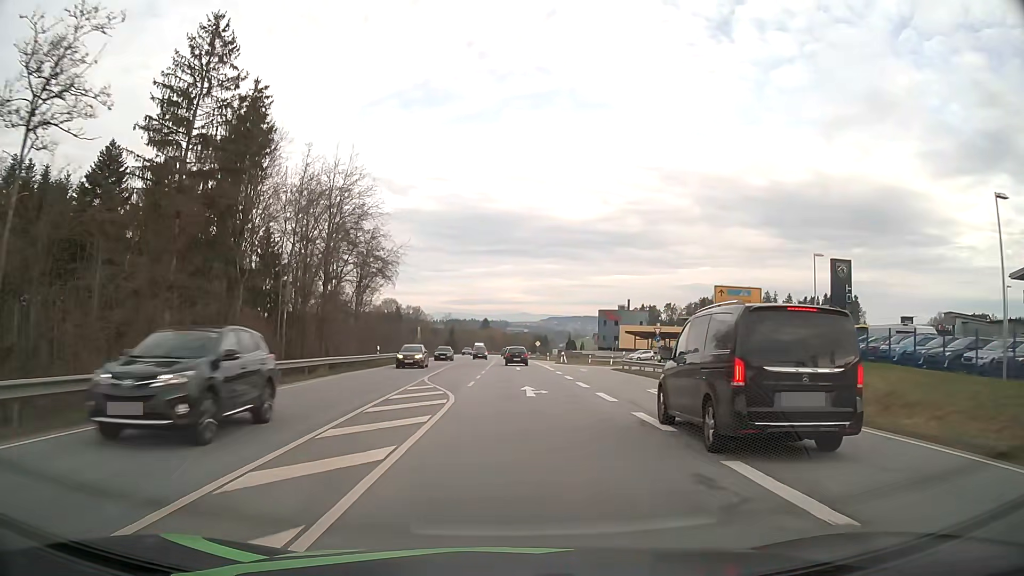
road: primary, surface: asphalt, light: Day
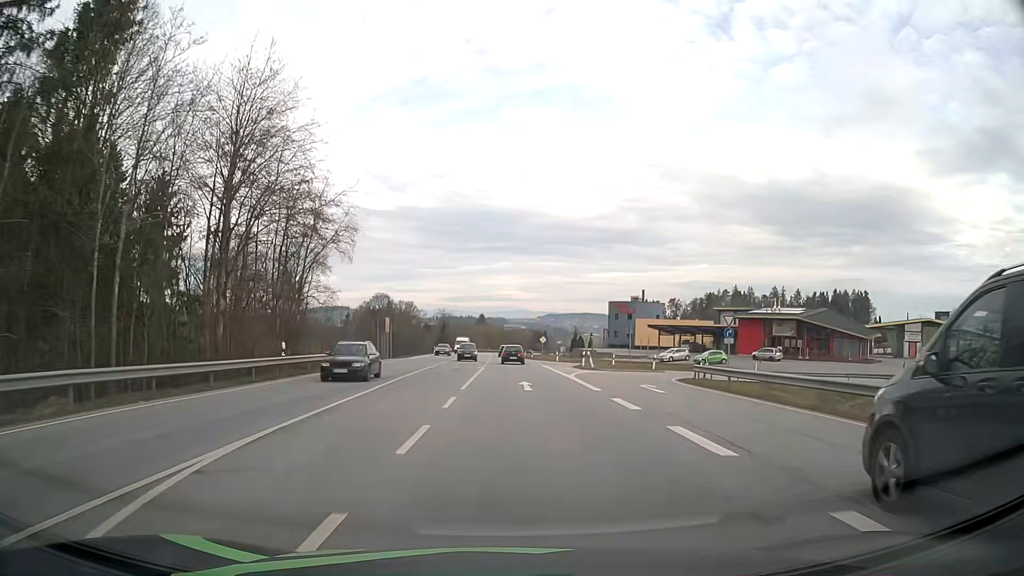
(0.0, +21.0) m; 0°
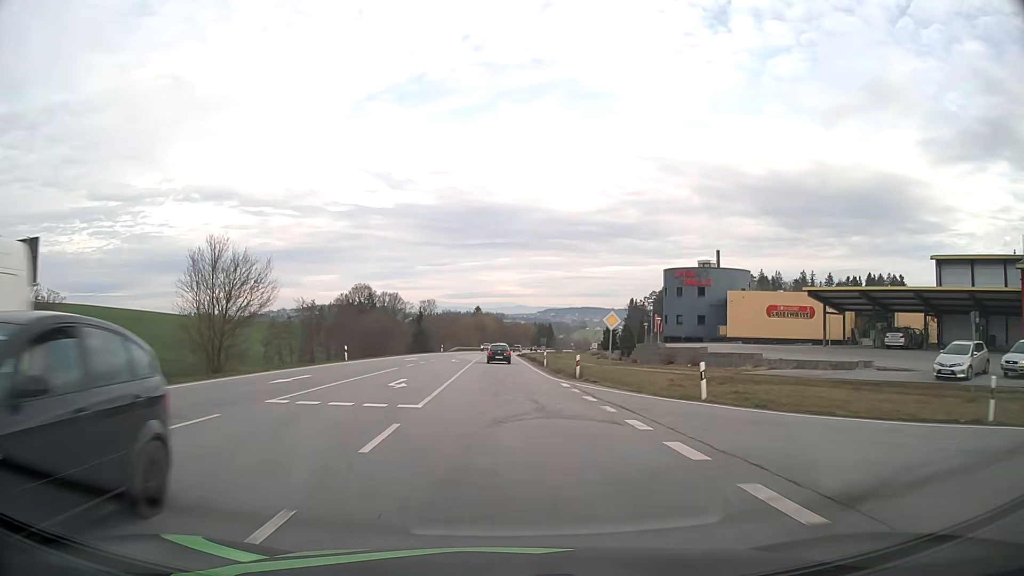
(+0.3, +54.0) m; 0°
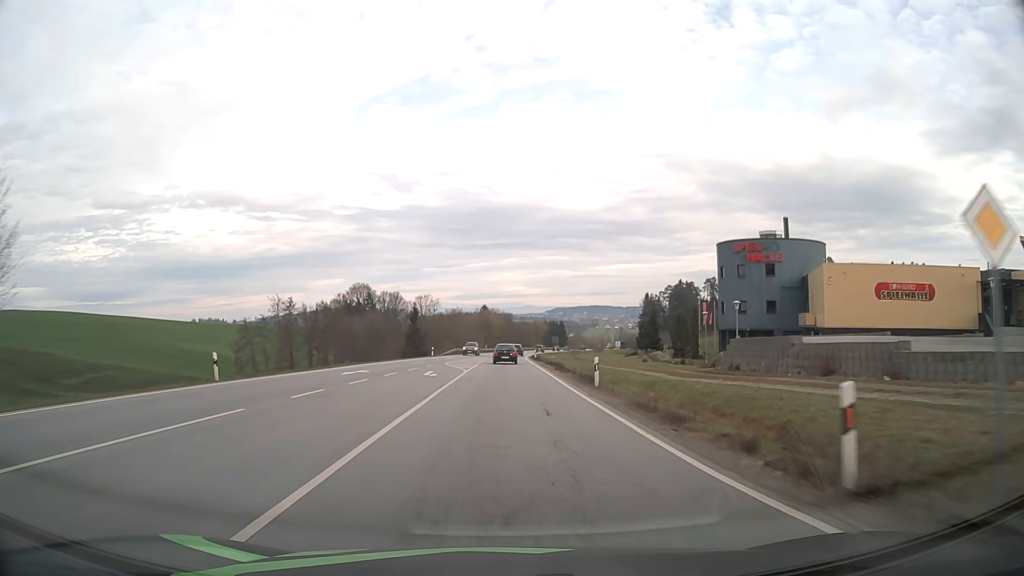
(-0.1, +22.0) m; -1°
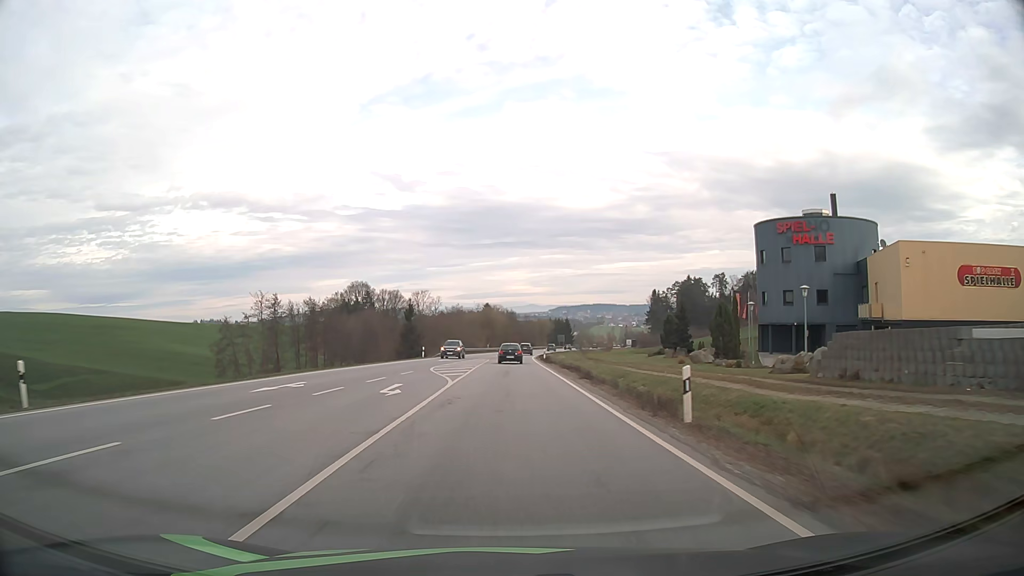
(-0.1, +11.1) m; 0°
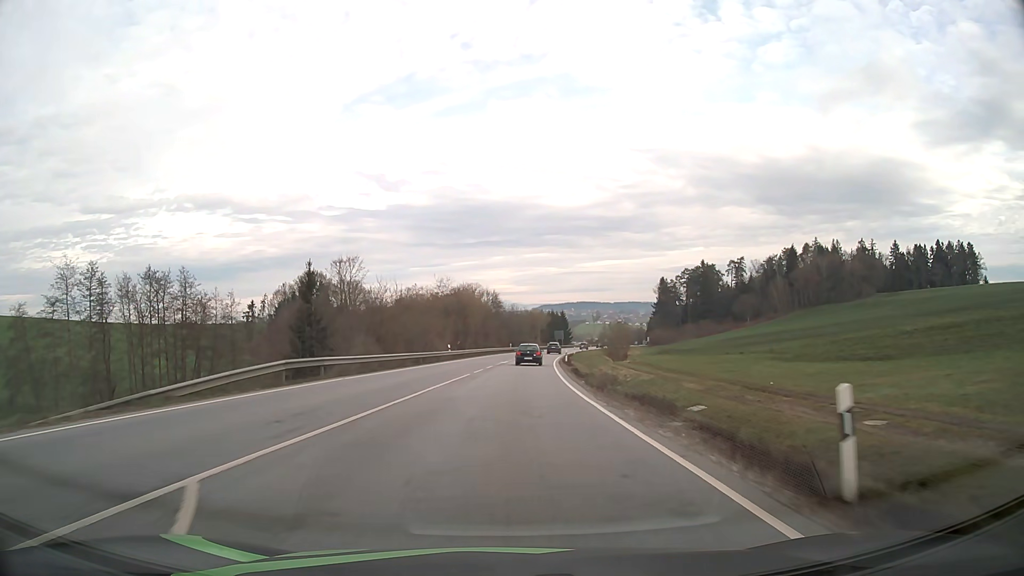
(+0.1, +56.1) m; +1°
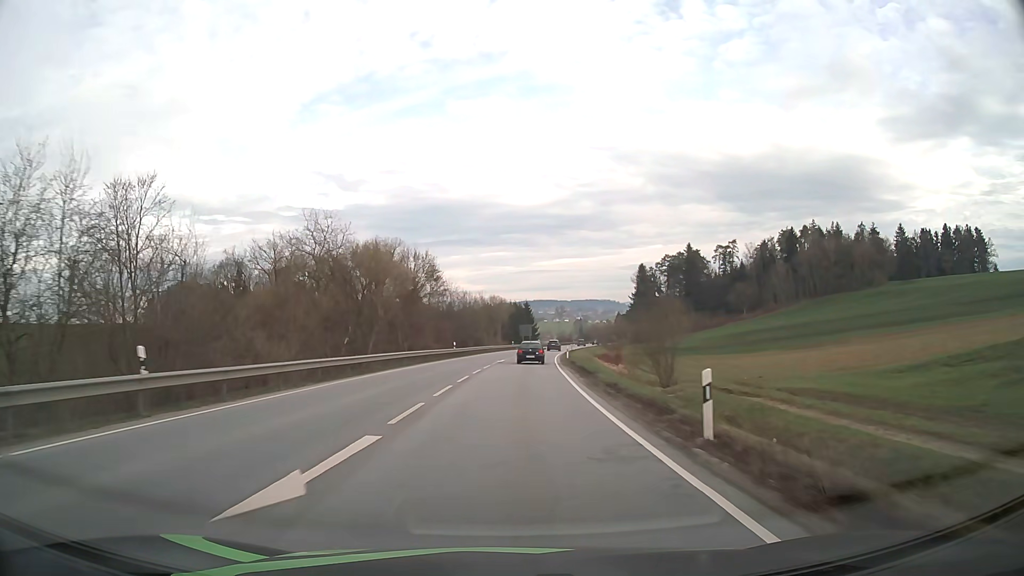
(+1.3, +45.4) m; +3°
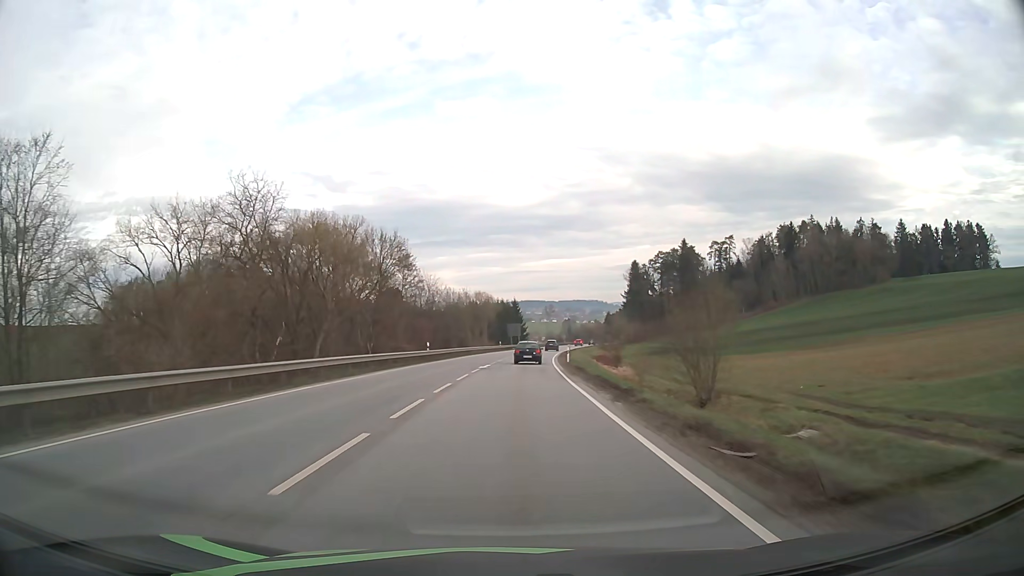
(+0.1, +11.5) m; +1°
(0, +10) (0, +20) (+1, +30) (+1, +40) (+2, +50) (+2, +60) (+3, +70) (+4, +80) (+5, +90) (+6, +100) m
